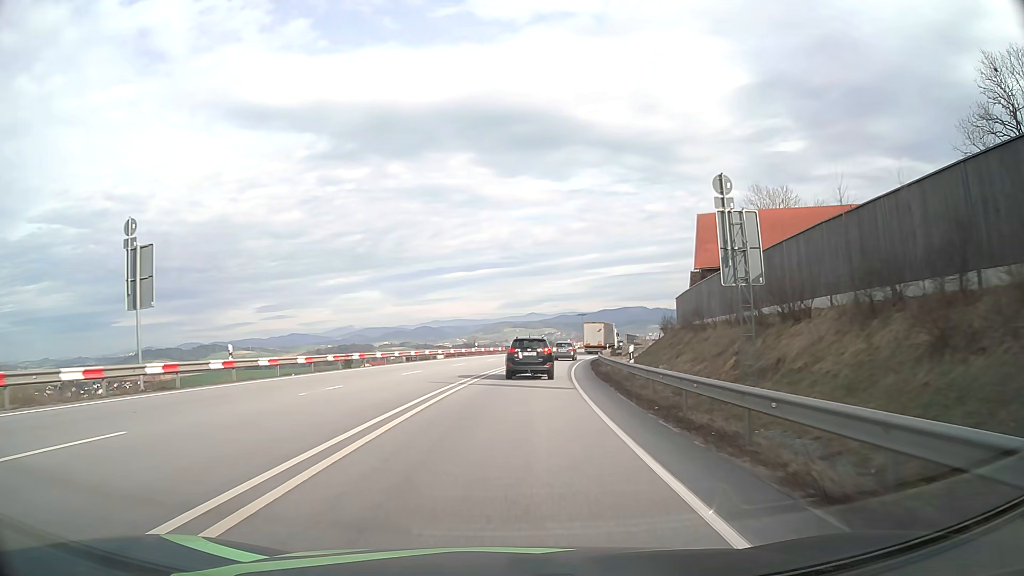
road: primary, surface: asphalt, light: Day
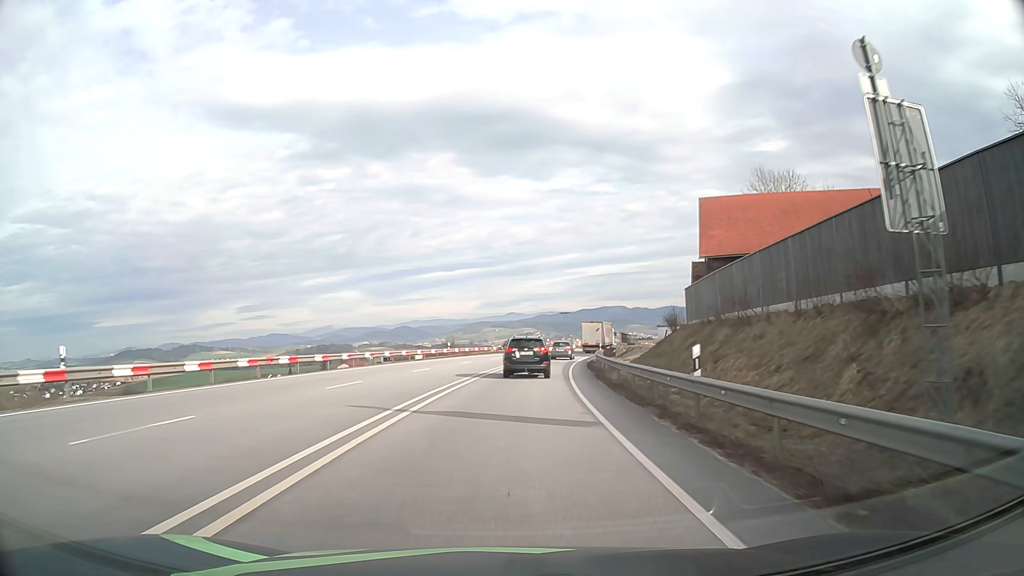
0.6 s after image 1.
(+0.1, +9.4) m; +2°
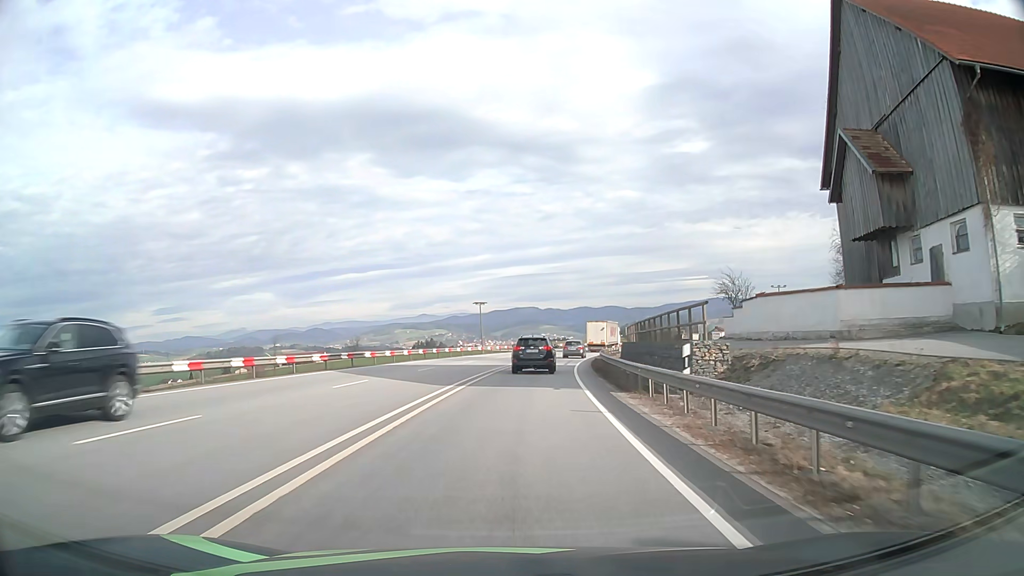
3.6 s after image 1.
(+3.2, +47.9) m; +7°
(0, +10) (+1, +20) (+1, +30) (+3, +40) (+4, +50) (+6, +60) (+8, +69) (+10, +79) (+12, +89) (+15, +98) m
